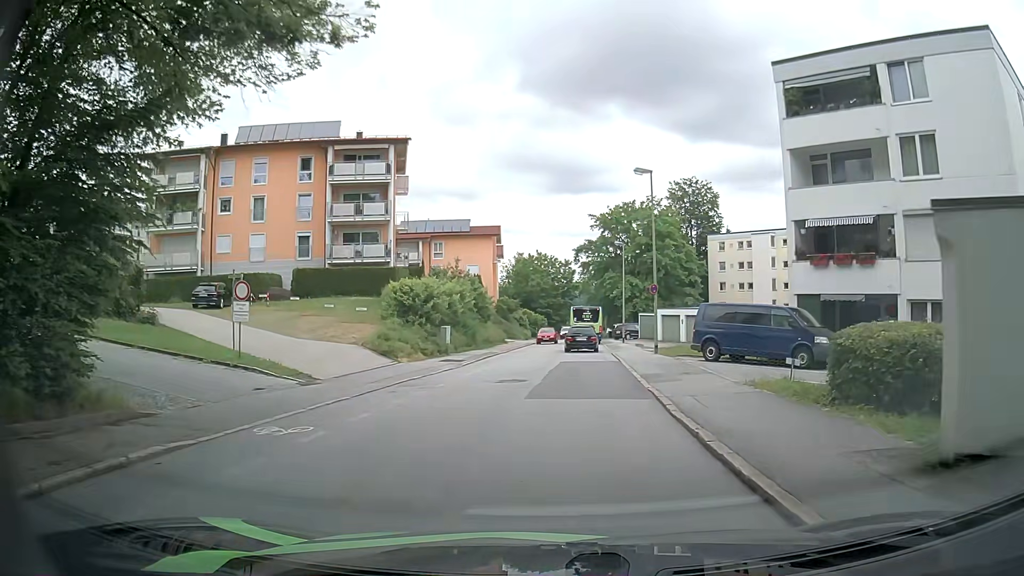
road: residential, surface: asphalt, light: Day
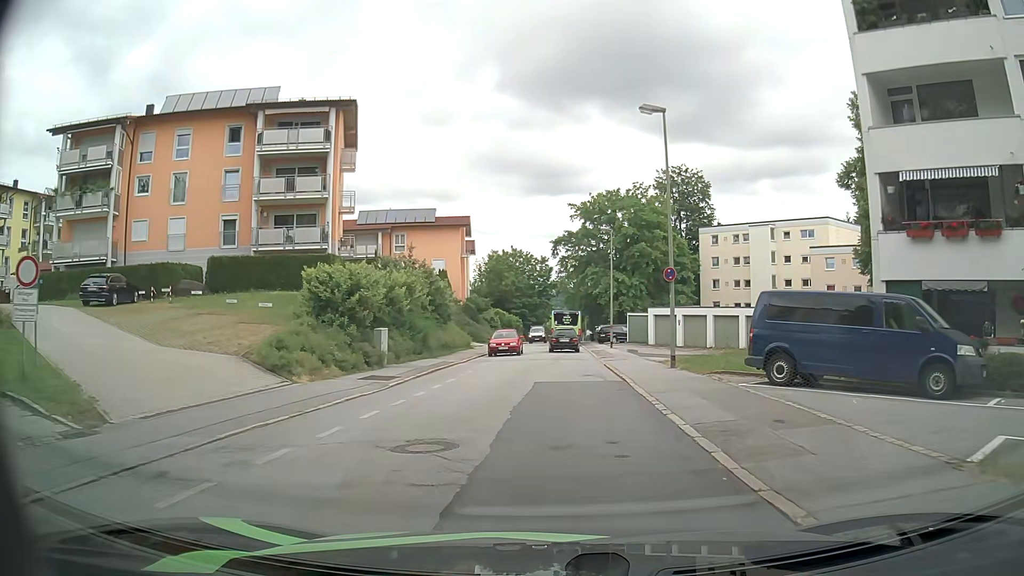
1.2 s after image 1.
(+0.2, +9.0) m; +2°
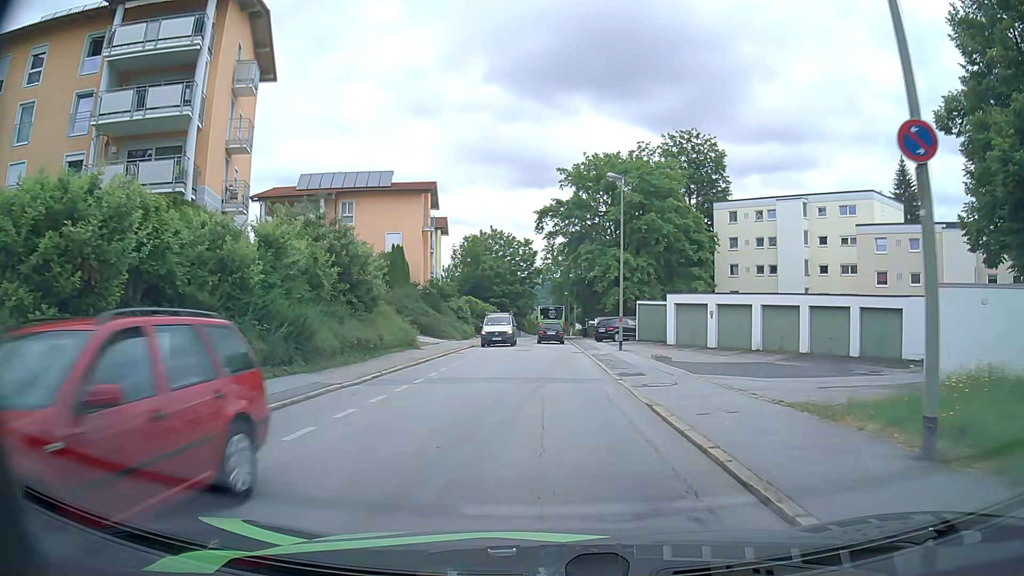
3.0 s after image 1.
(+0.2, +15.0) m; +2°
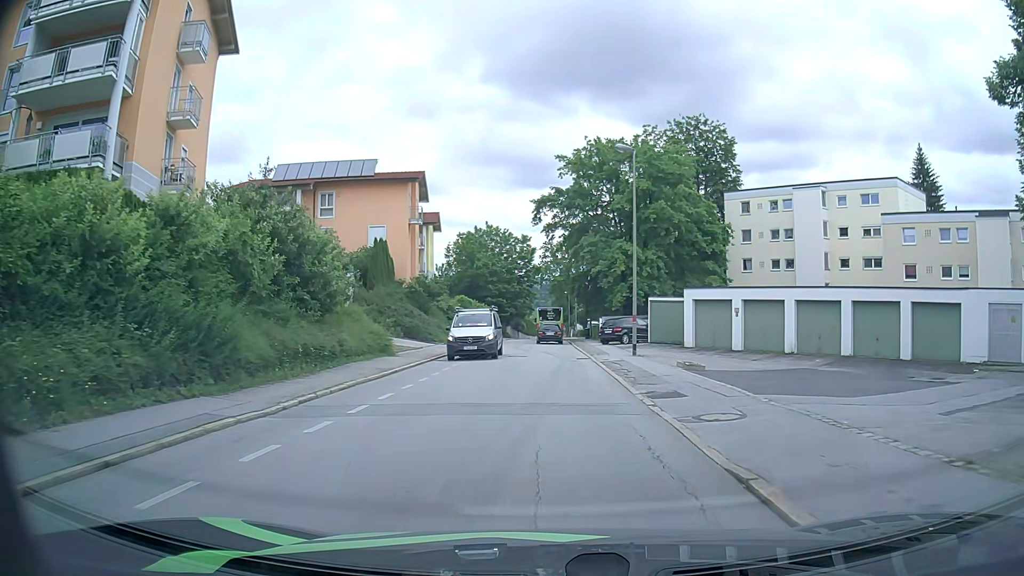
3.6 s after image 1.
(0.0, +5.3) m; 0°
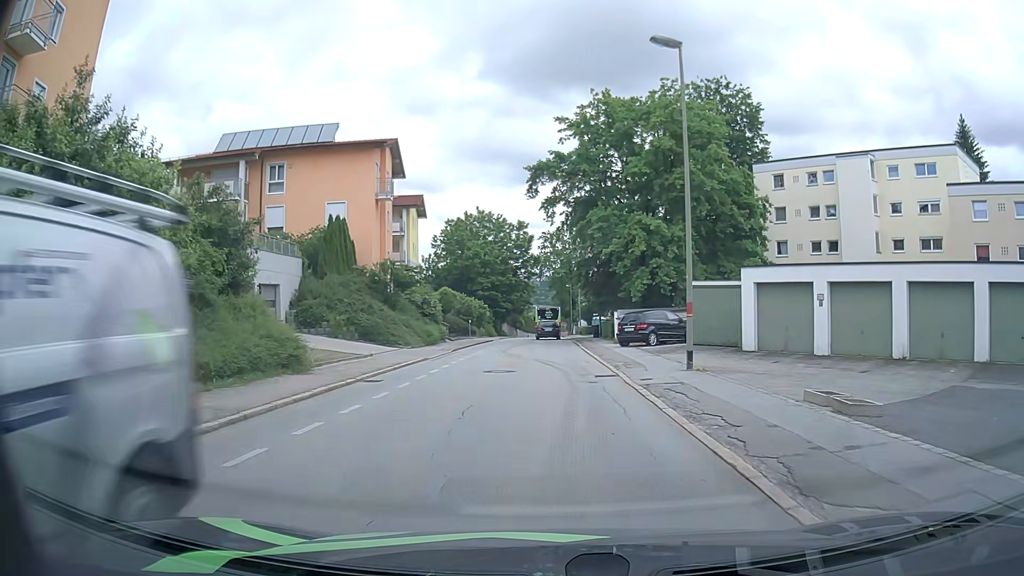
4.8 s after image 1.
(+0.1, +10.2) m; 0°
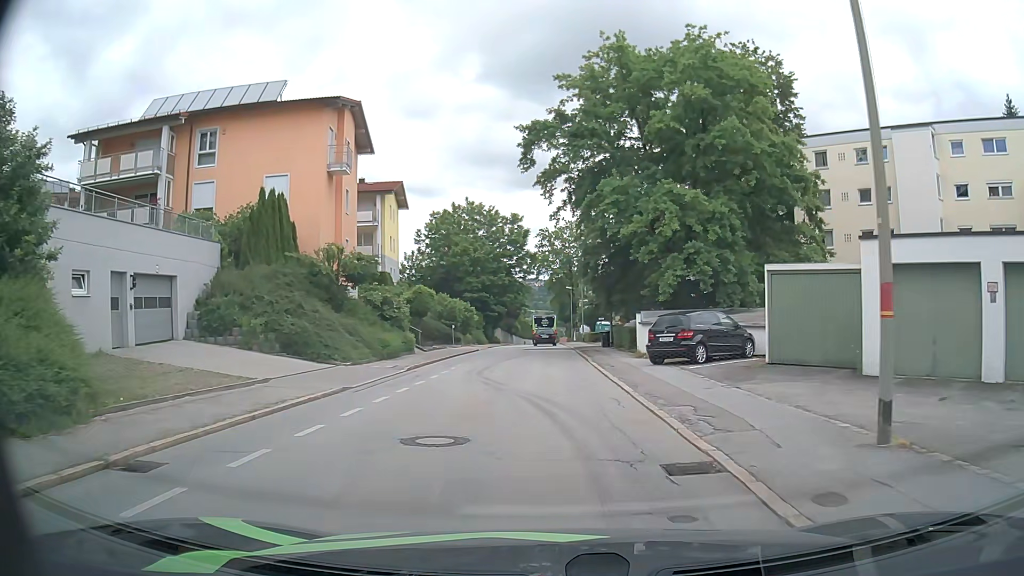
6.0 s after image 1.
(+0.1, +9.7) m; 0°
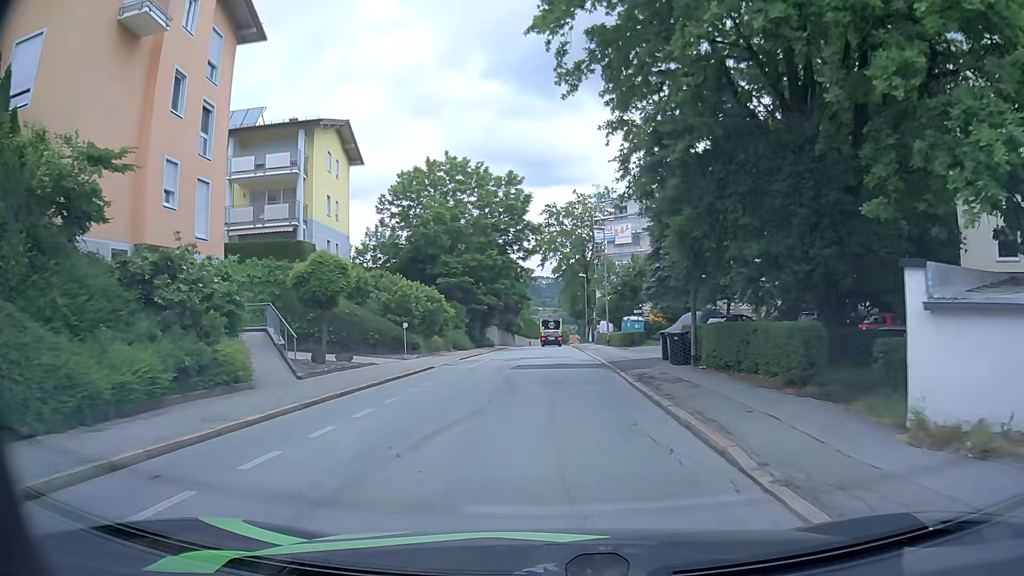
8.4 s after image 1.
(0.0, +20.1) m; -1°
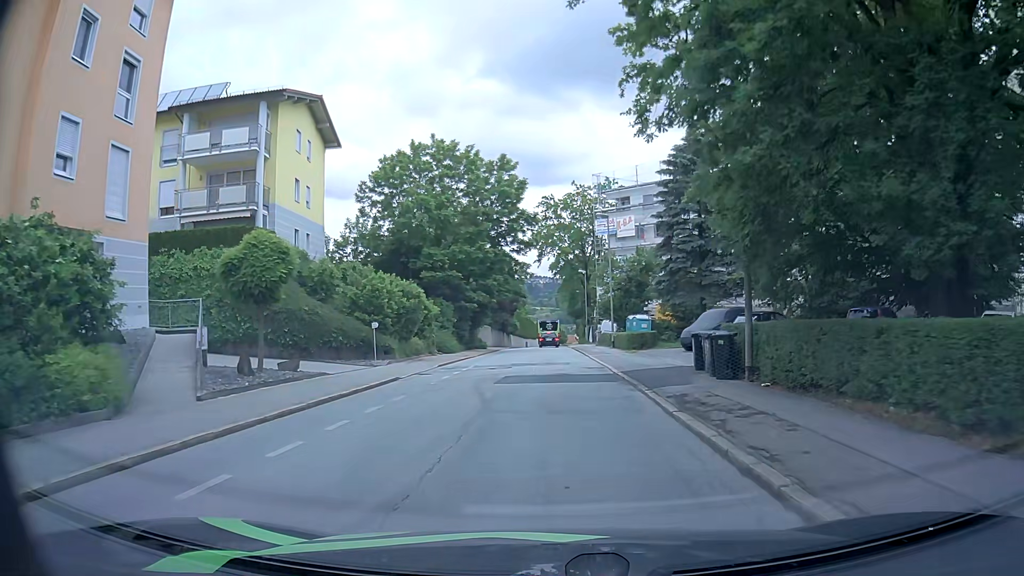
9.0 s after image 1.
(0.0, +5.3) m; 0°
(0, +10) (0, +20) (+1, +30) (+1, +40) (+1, +50) (+1, +60) (+1, +70) (+1, +80) (+2, +90) (+2, +100) m
